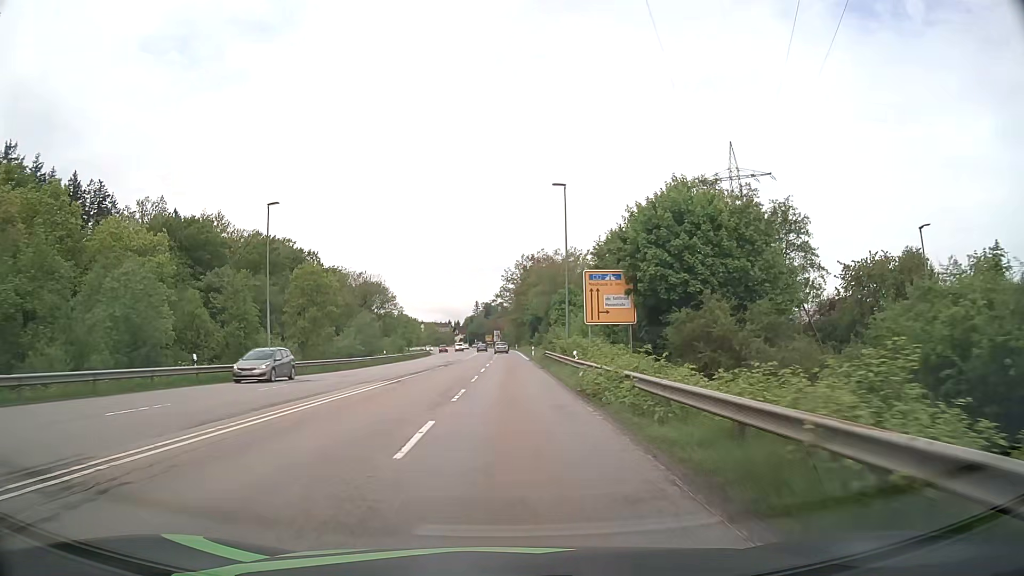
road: secondary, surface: asphalt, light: Day
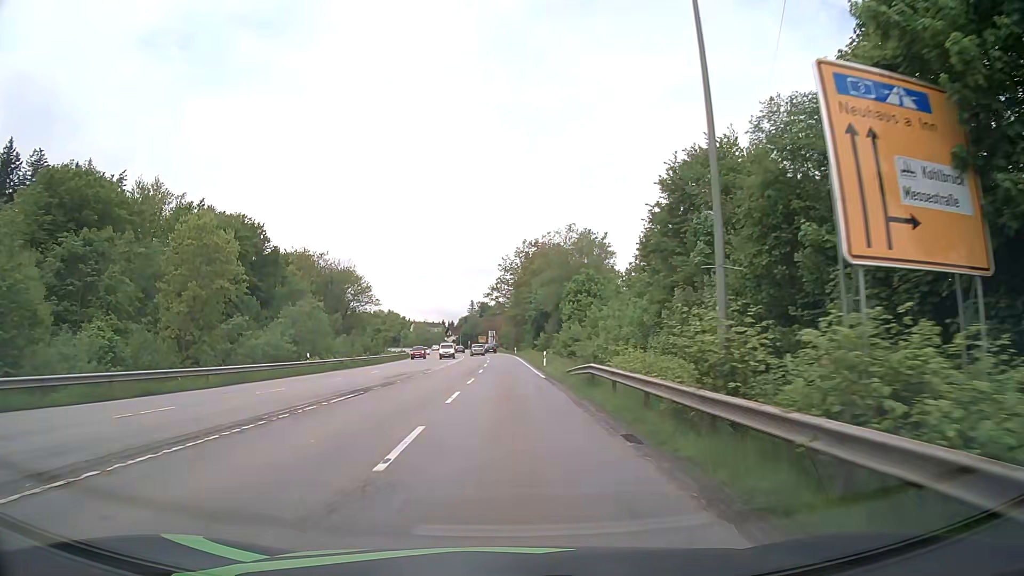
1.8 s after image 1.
(-0.1, +27.0) m; 0°
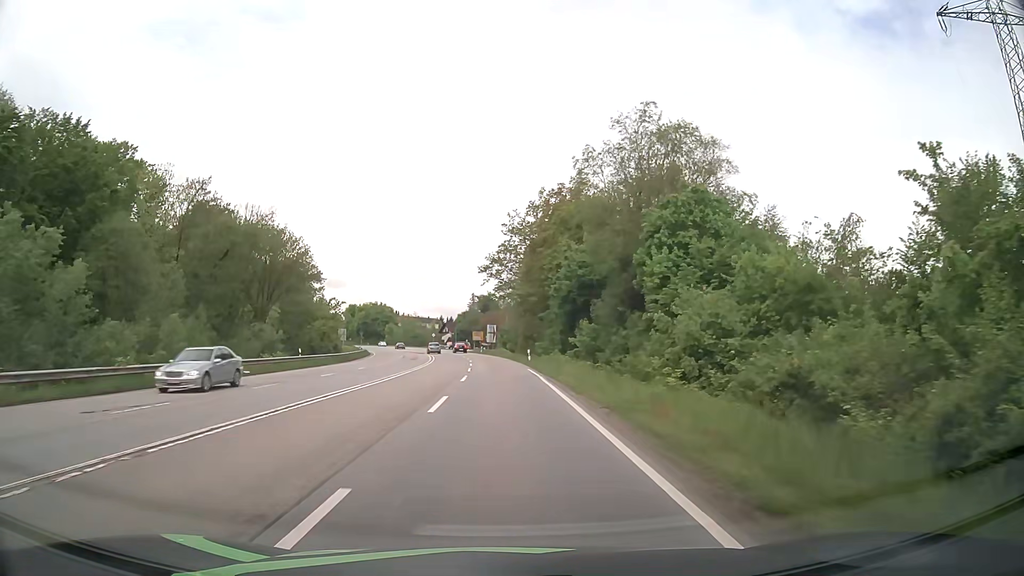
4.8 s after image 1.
(+0.2, +45.4) m; 0°
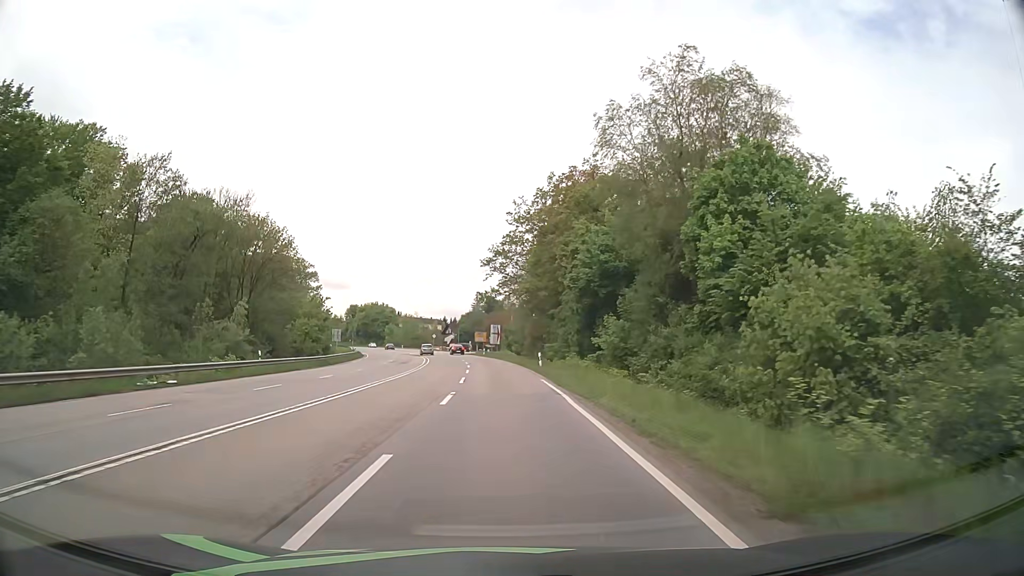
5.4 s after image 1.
(0.0, +9.1) m; 0°
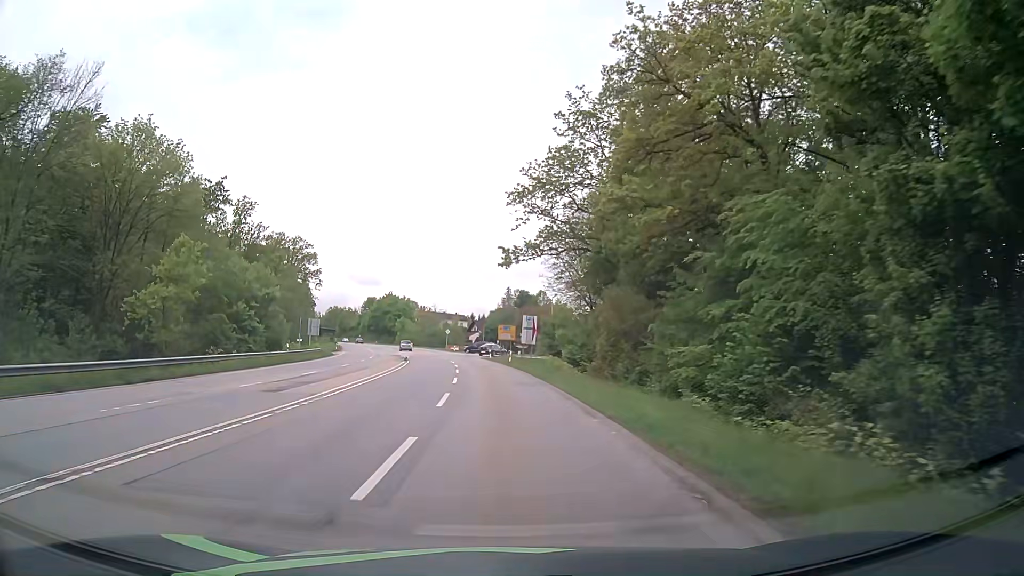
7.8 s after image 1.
(-0.6, +36.4) m; -3°
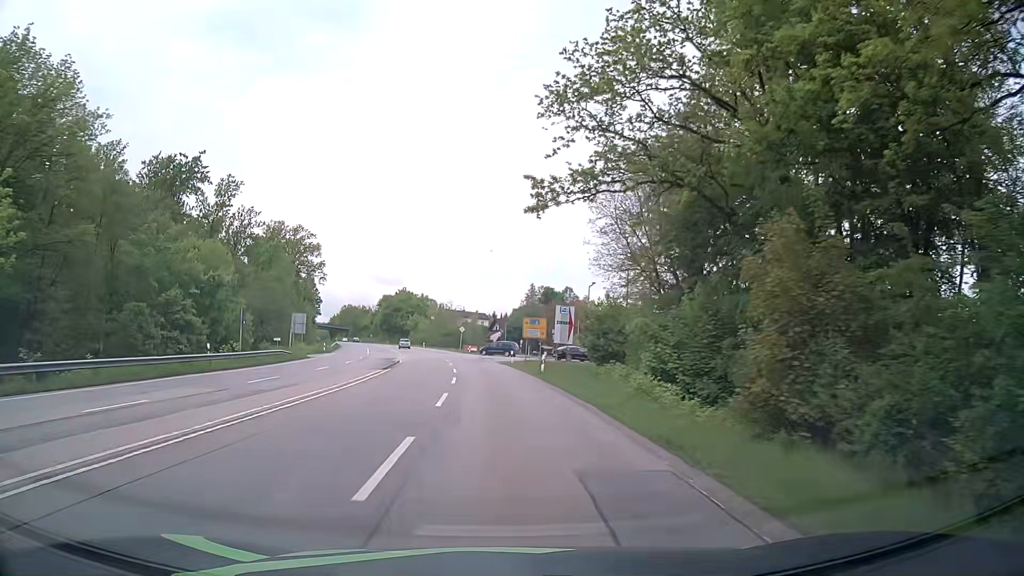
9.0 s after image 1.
(-0.2, +18.3) m; -2°
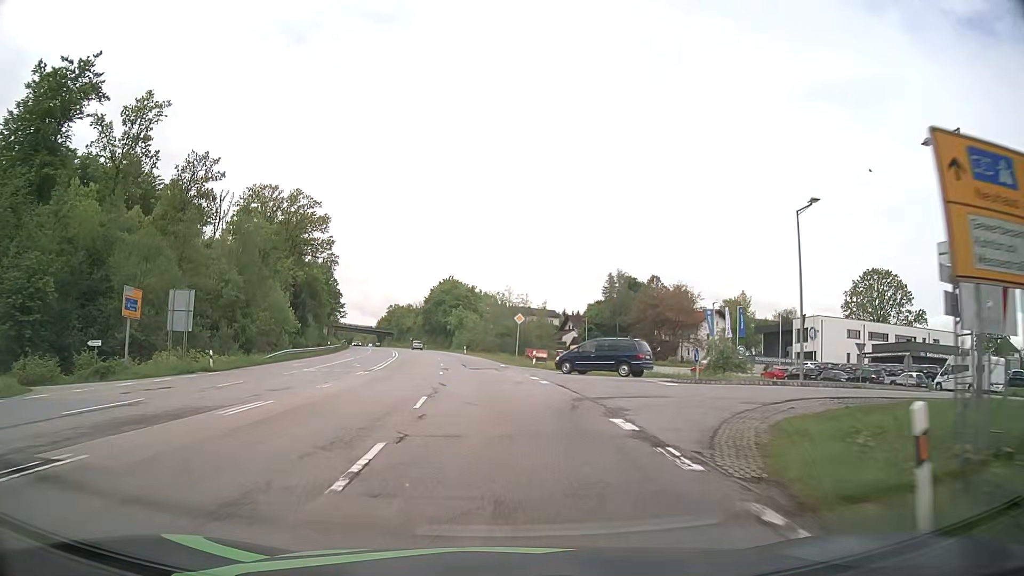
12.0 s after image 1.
(-2.0, +45.7) m; -6°
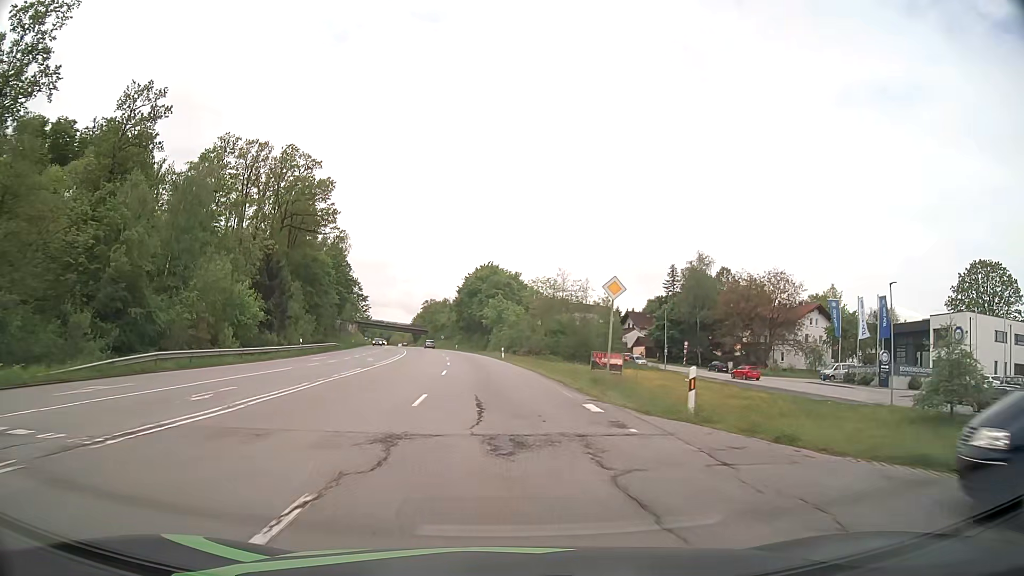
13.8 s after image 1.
(-1.0, +27.5) m; -4°
(0, +10) (0, +20) (-1, +30) (-2, +40) (-2, +50) (-4, +60) (-5, +70) (-6, +80) (-8, +90) (-9, +99) m
